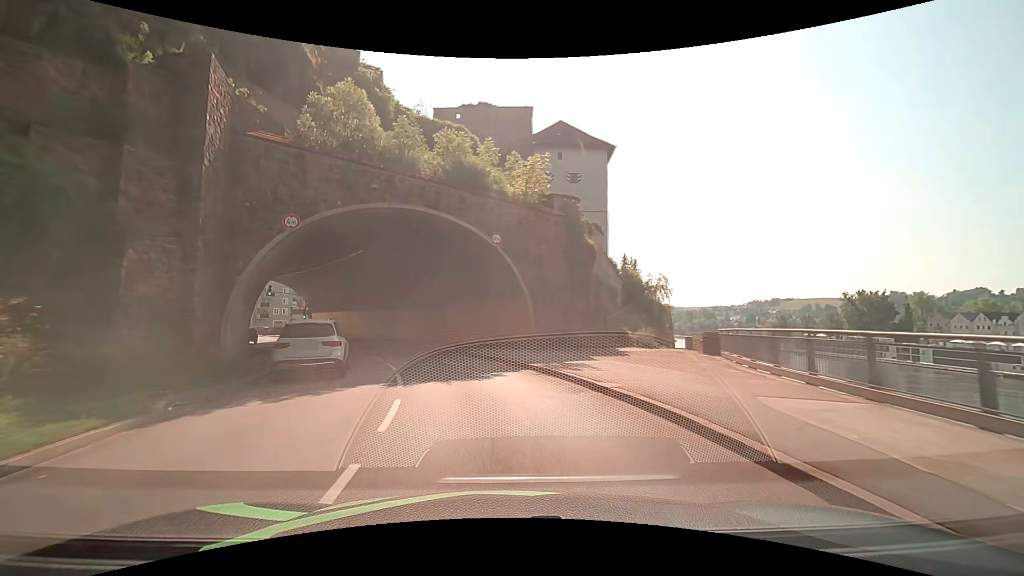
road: primary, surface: asphalt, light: Day
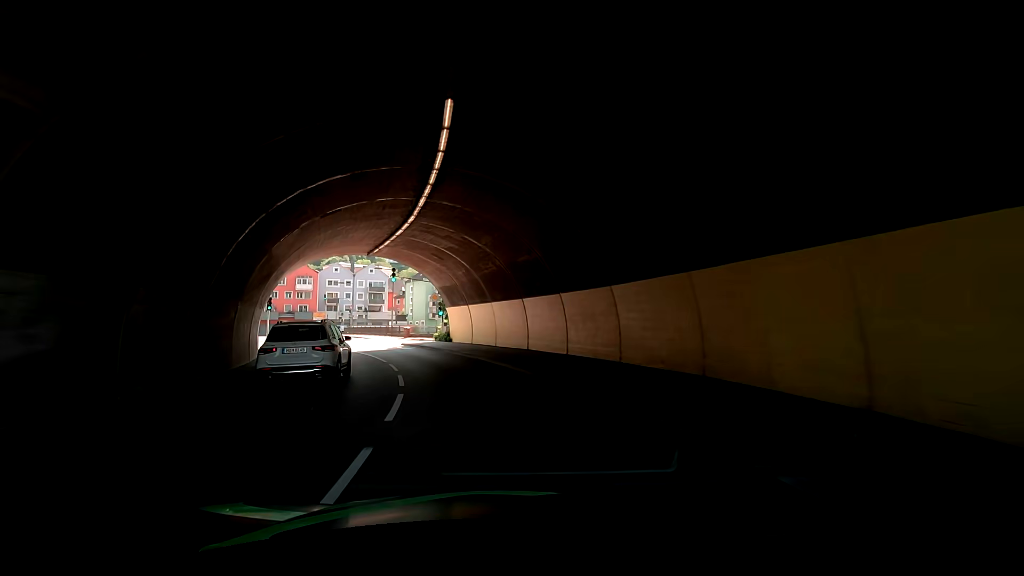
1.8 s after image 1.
(-3.9, +21.9) m; -20°
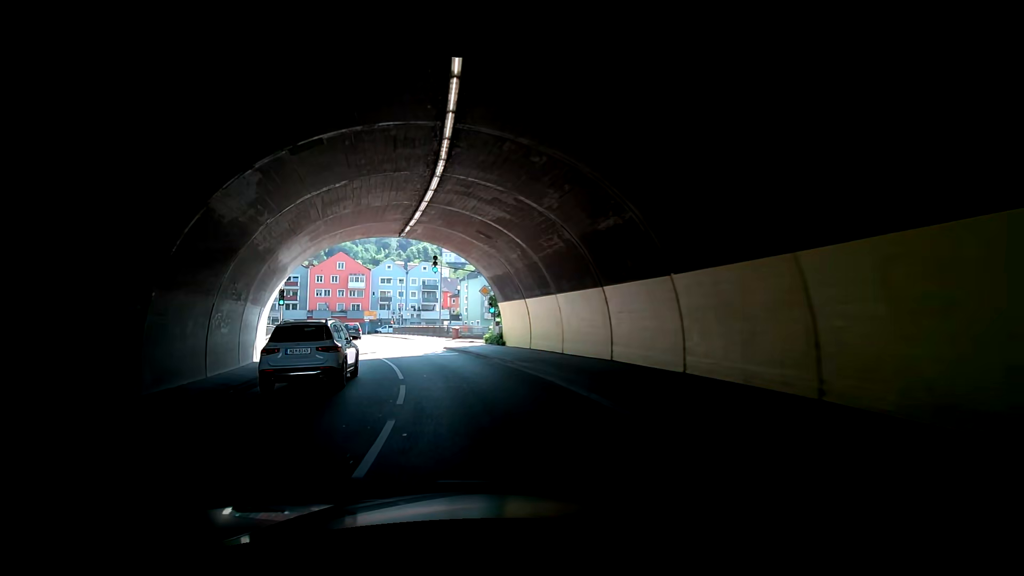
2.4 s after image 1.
(-0.5, +7.4) m; -8°
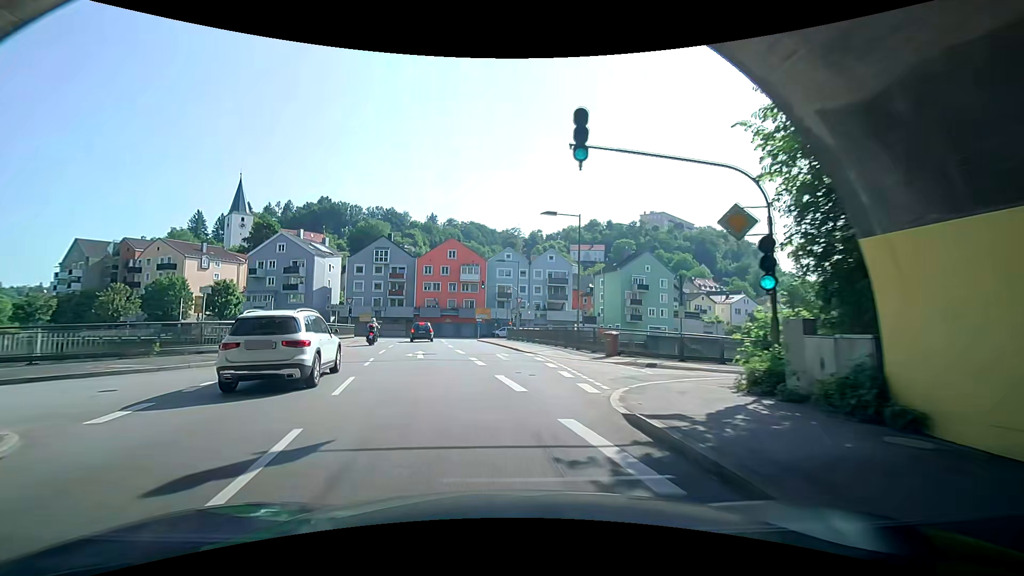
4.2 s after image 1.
(+0.4, +22.2) m; -4°
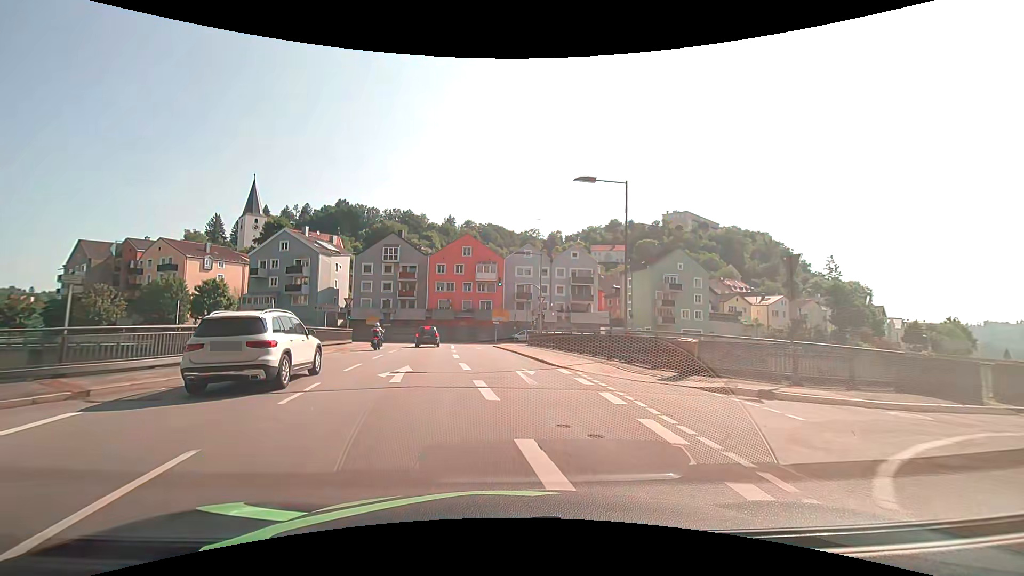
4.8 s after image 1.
(-0.3, +7.0) m; -5°
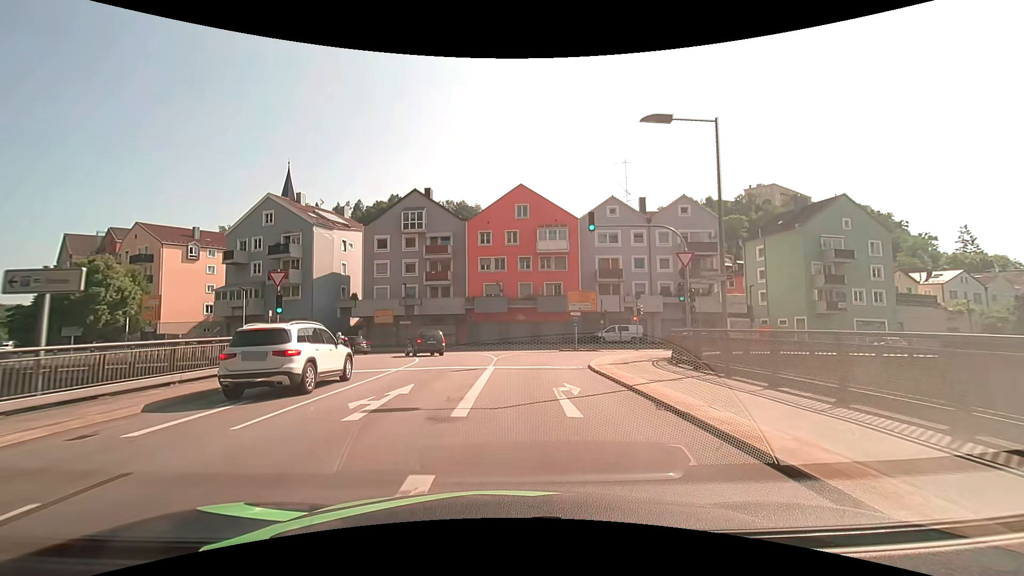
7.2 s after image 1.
(-3.8, +25.0) m; -13°
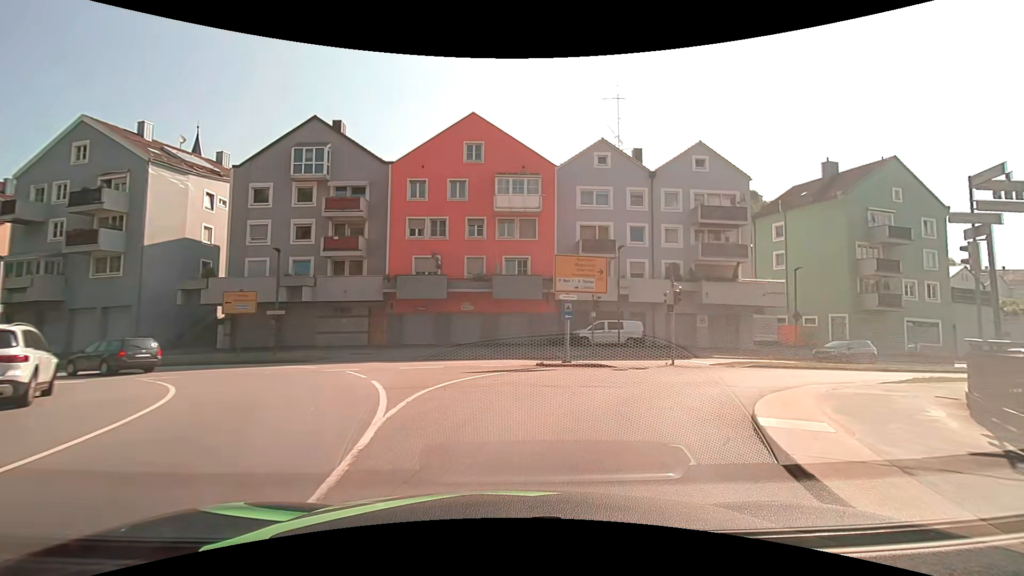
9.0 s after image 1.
(+0.2, +16.5) m; +6°
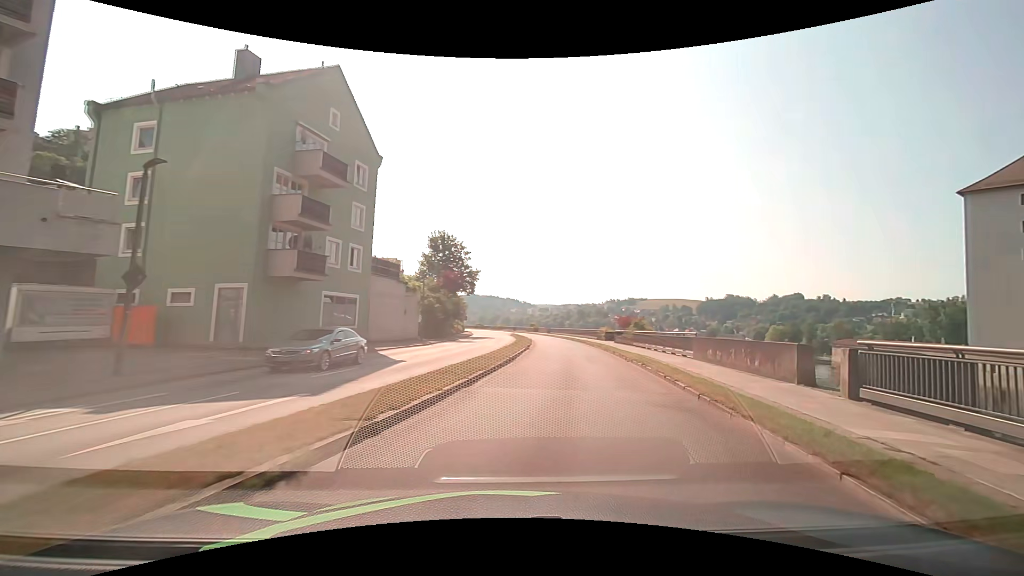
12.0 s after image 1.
(+10.6, +19.2) m; +62°
(+1, +10) (+2, +20) (+4, +30) (+4, +40) (+5, +50) (+5, +60) (+6, +70) (+6, +80) (+5, +90) (+5, +100) m
